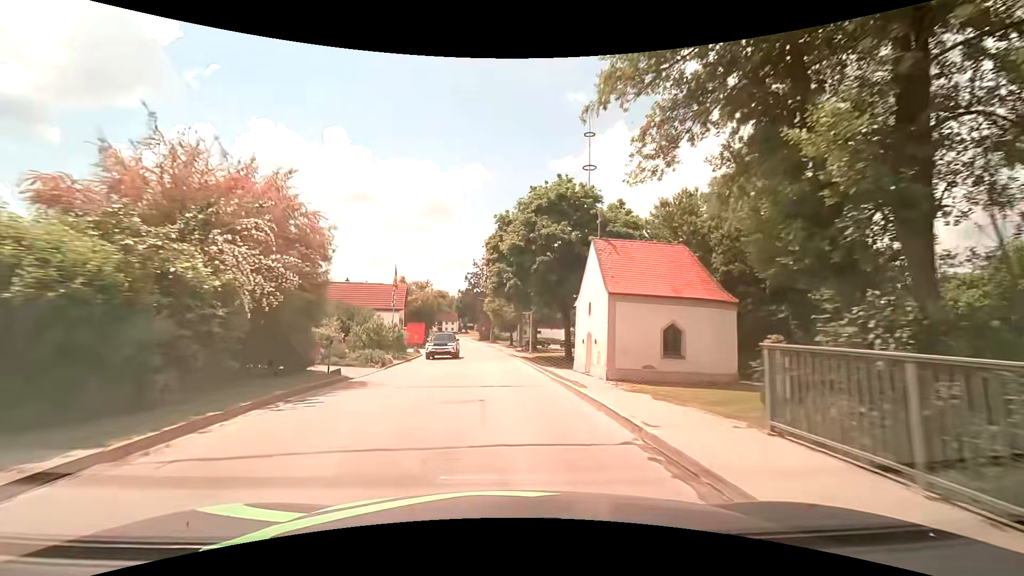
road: tertiary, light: Day
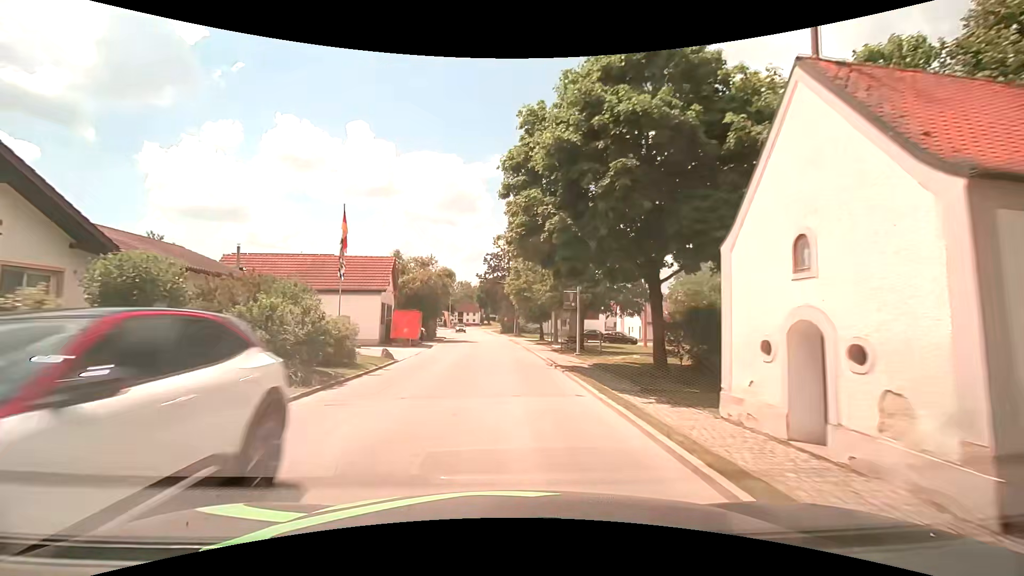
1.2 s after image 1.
(-0.4, +15.1) m; -3°
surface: asphalt
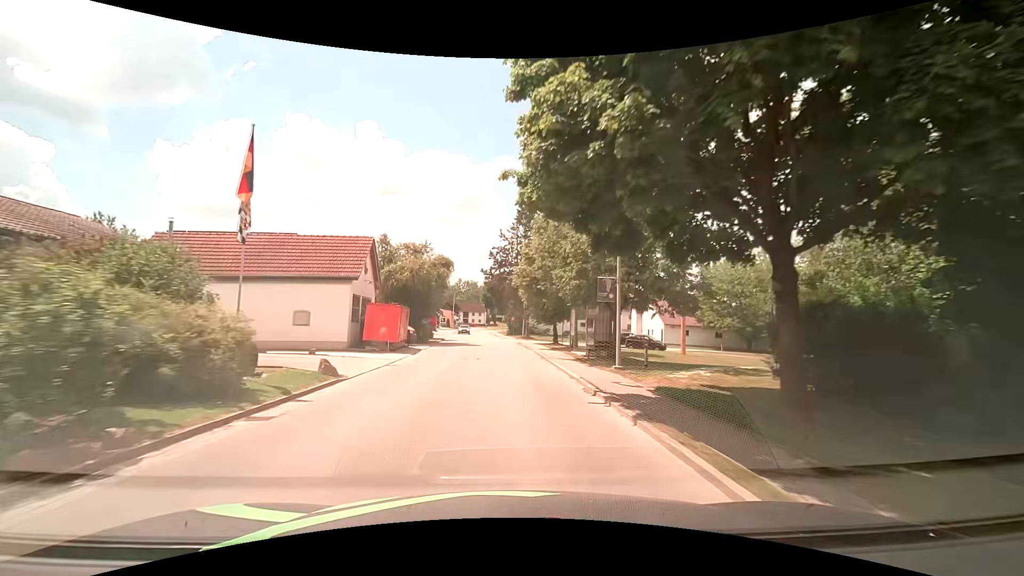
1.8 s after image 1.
(-0.1, +7.6) m; -1°
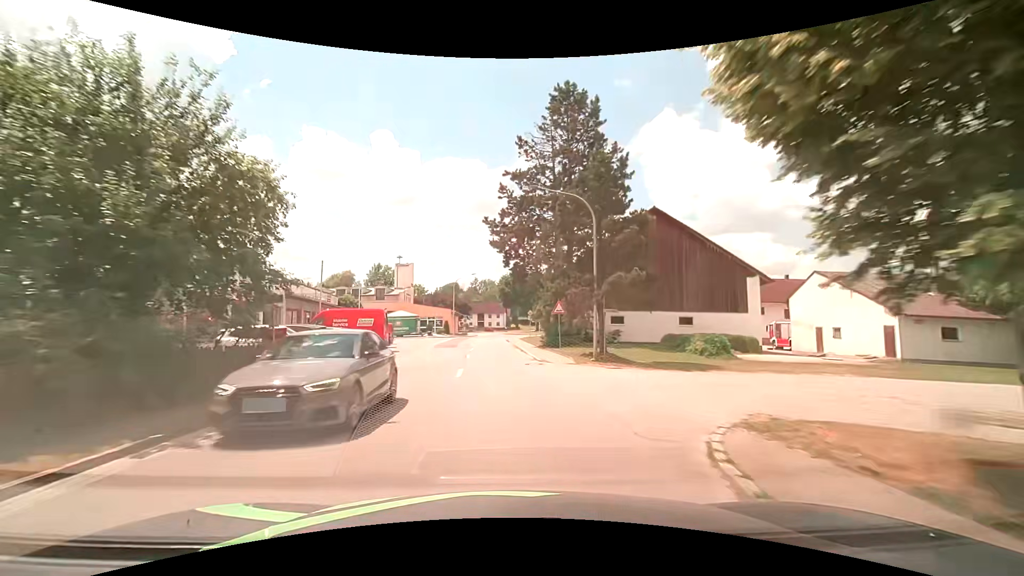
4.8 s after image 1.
(-1.0, +38.3) m; -3°
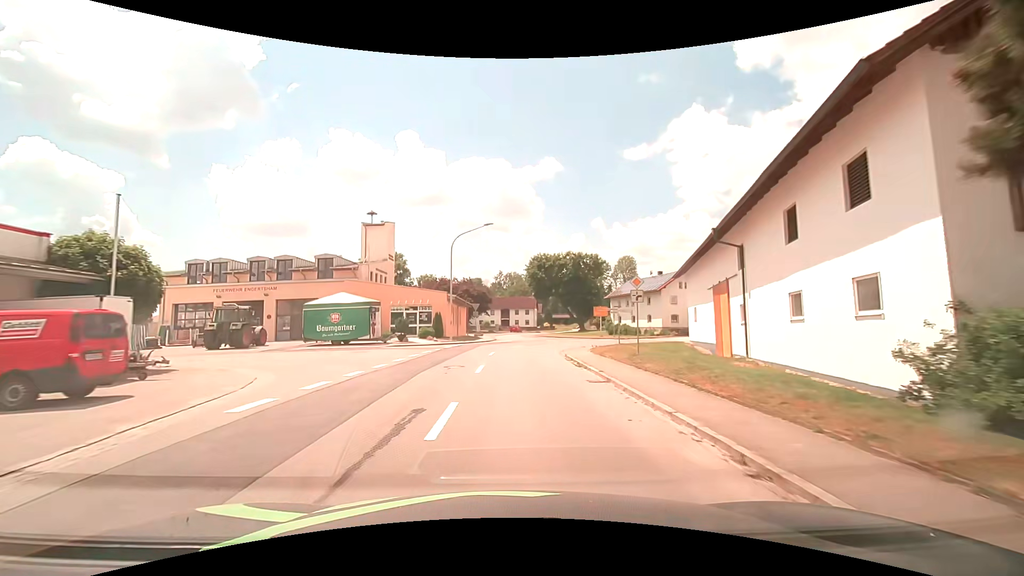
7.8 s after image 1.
(-1.3, +35.7) m; -2°
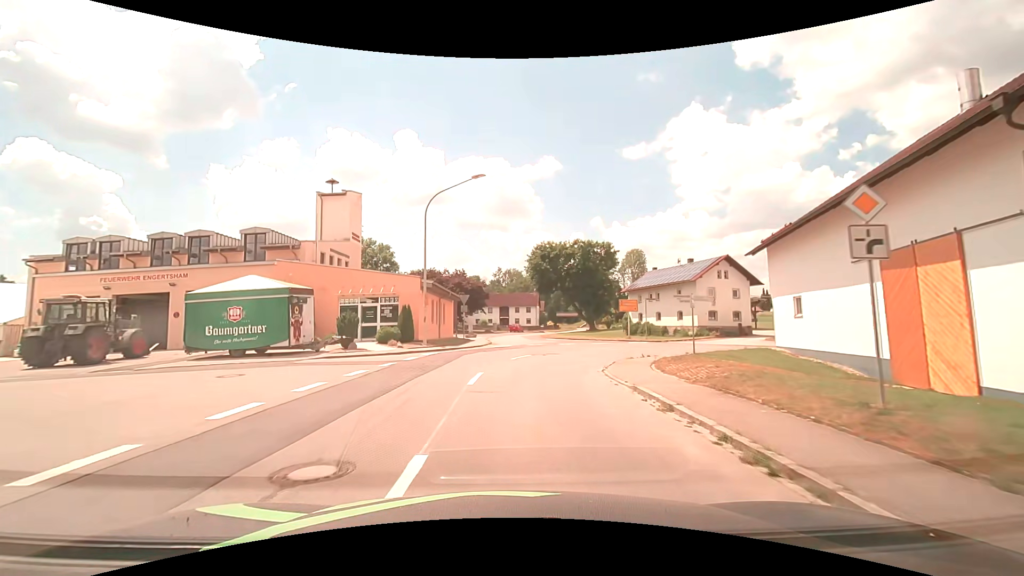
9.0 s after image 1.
(0.0, +12.5) m; 0°
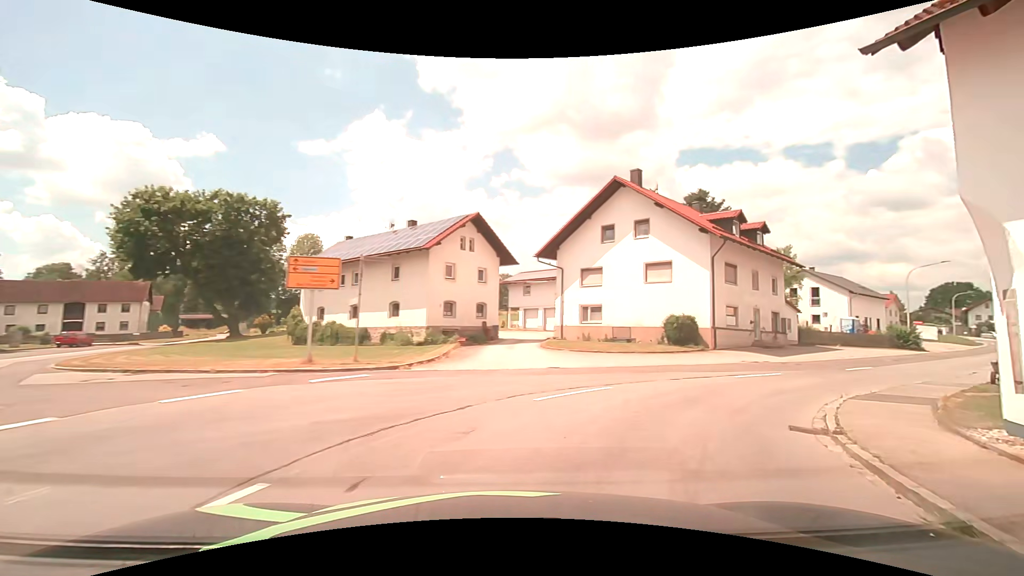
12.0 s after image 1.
(+4.5, +25.5) m; +36°
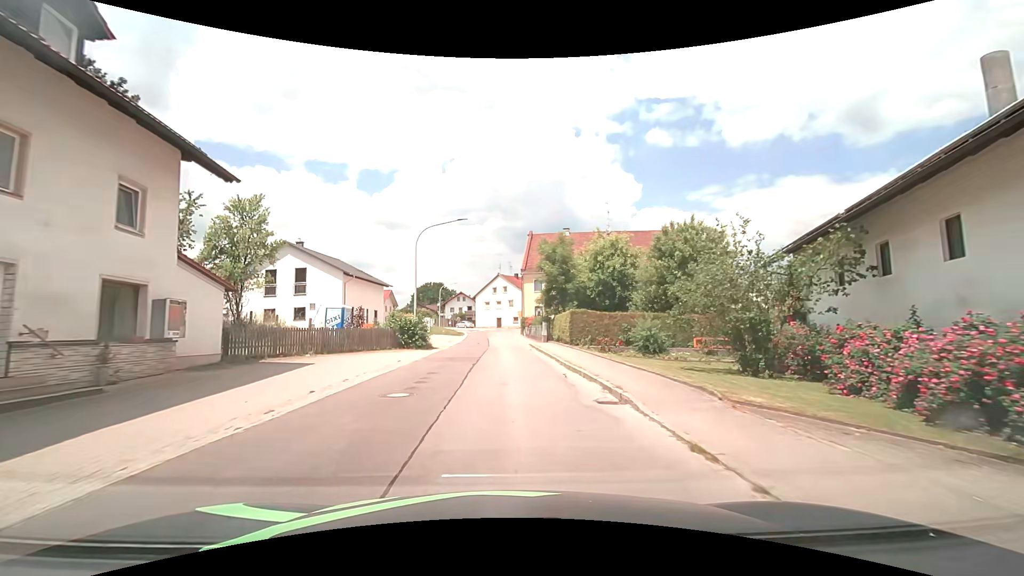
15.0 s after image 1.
(+14.2, +21.3) m; +53°
(0, +10) (0, +20) (-1, +30) (-1, +40) (-1, +50) (-1, +60) (-1, +70) (+1, +80) (+6, +88) (+13, +96) m
